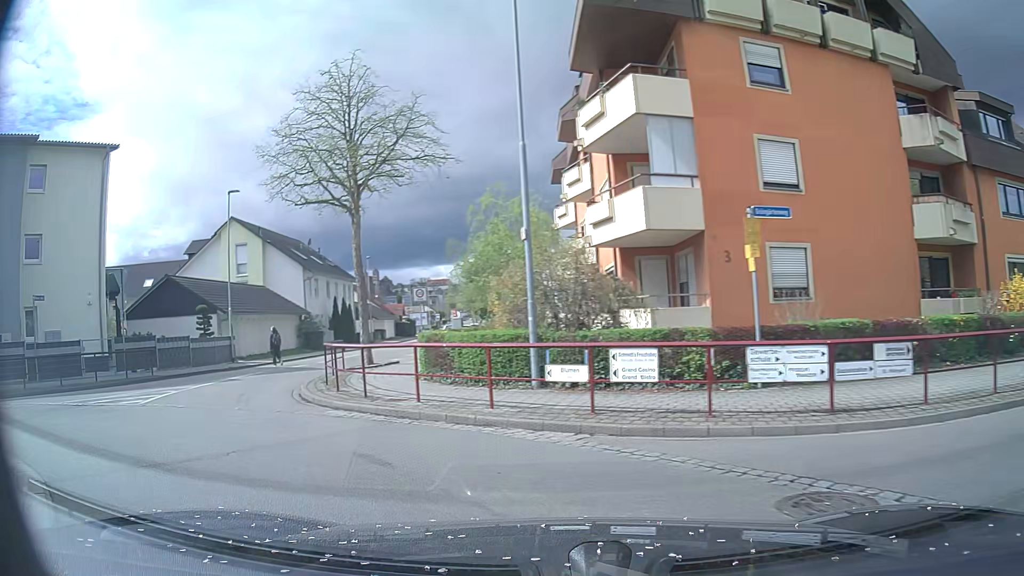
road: tertiary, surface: asphalt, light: Day
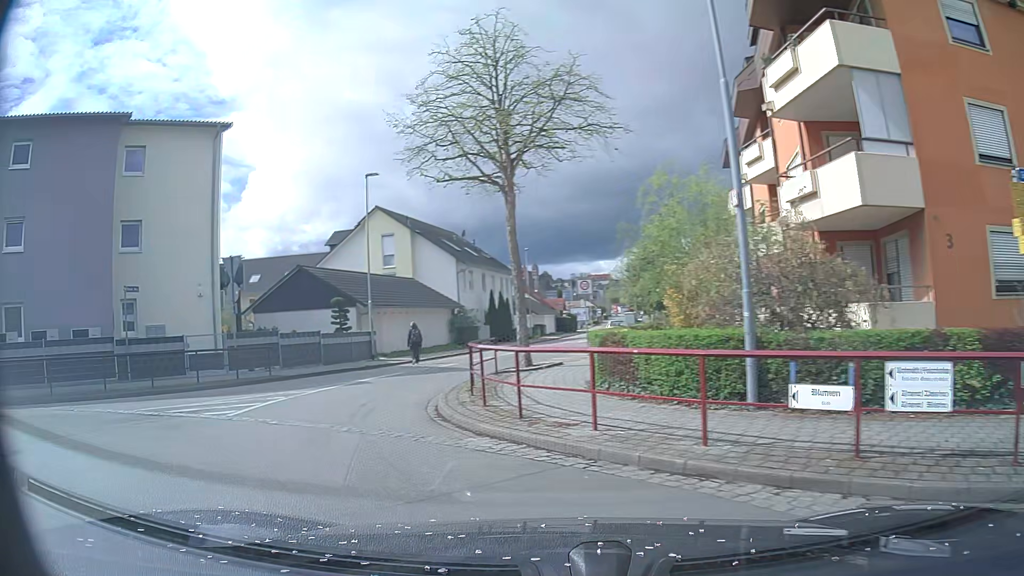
(-0.3, +3.0) m; -15°
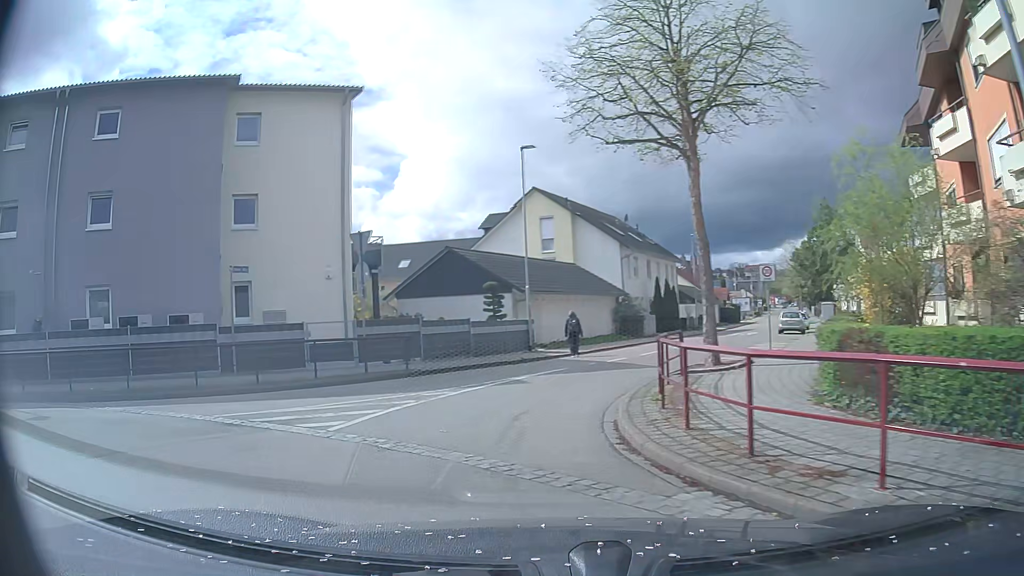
(-0.3, +2.9) m; -14°
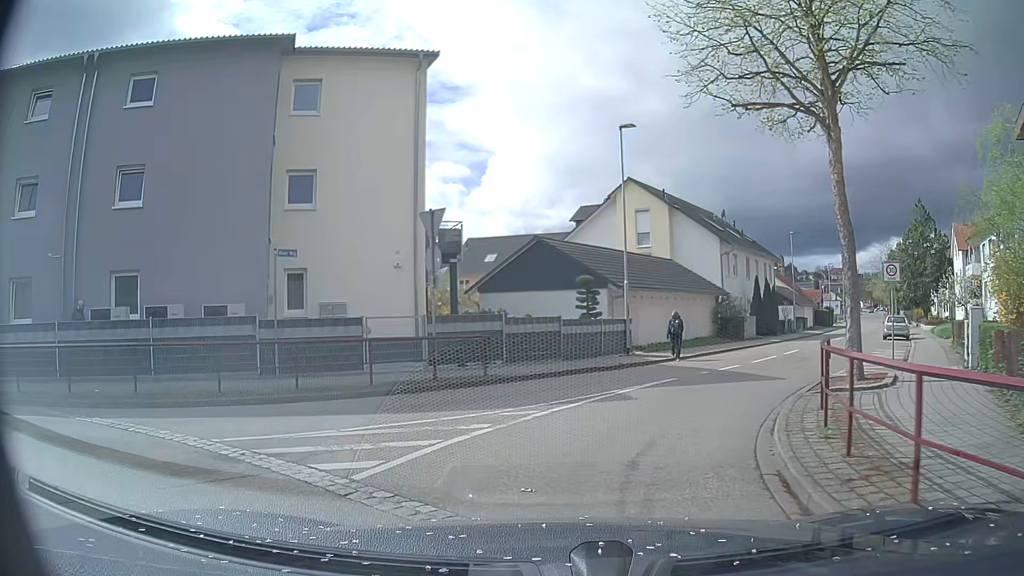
(-0.2, +2.9) m; -7°
